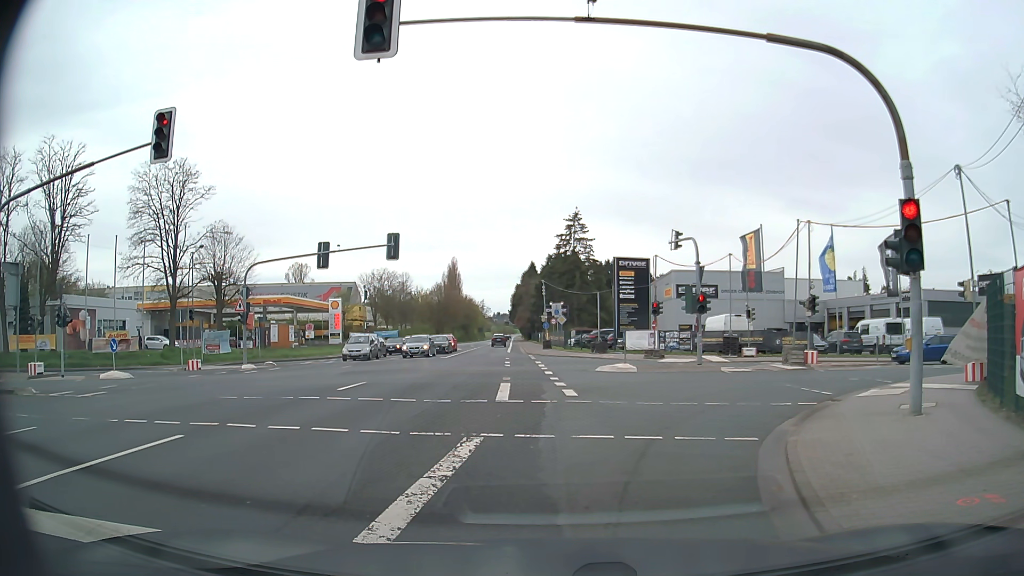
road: secondary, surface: asphalt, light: Day
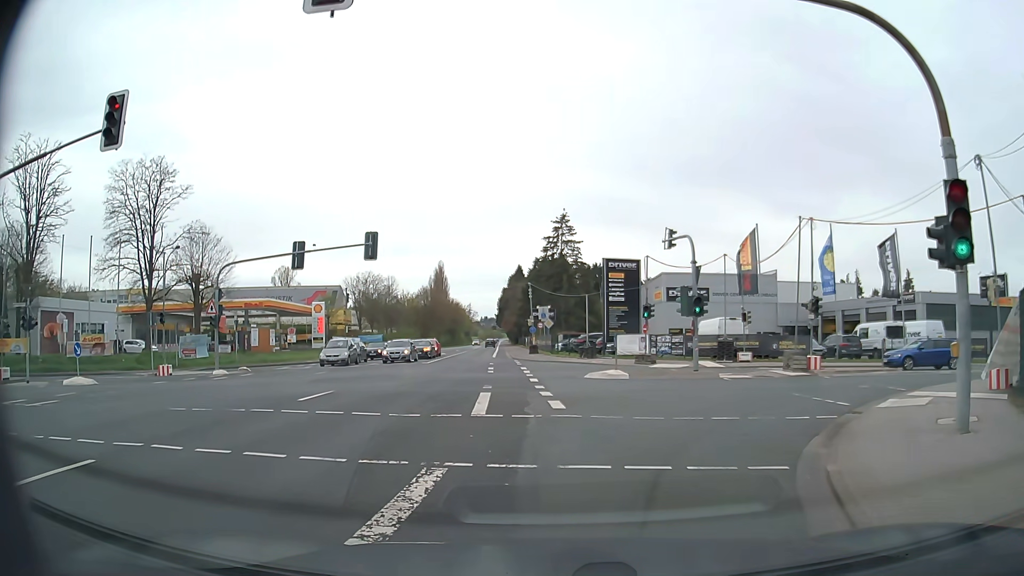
(+0.1, +2.0) m; +2°
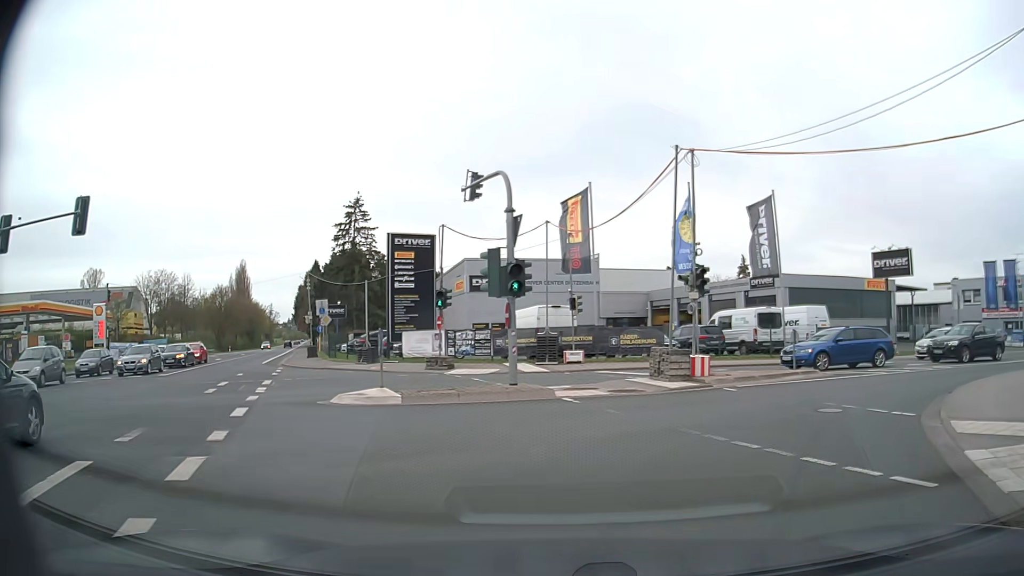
(+1.3, +10.2) m; +17°
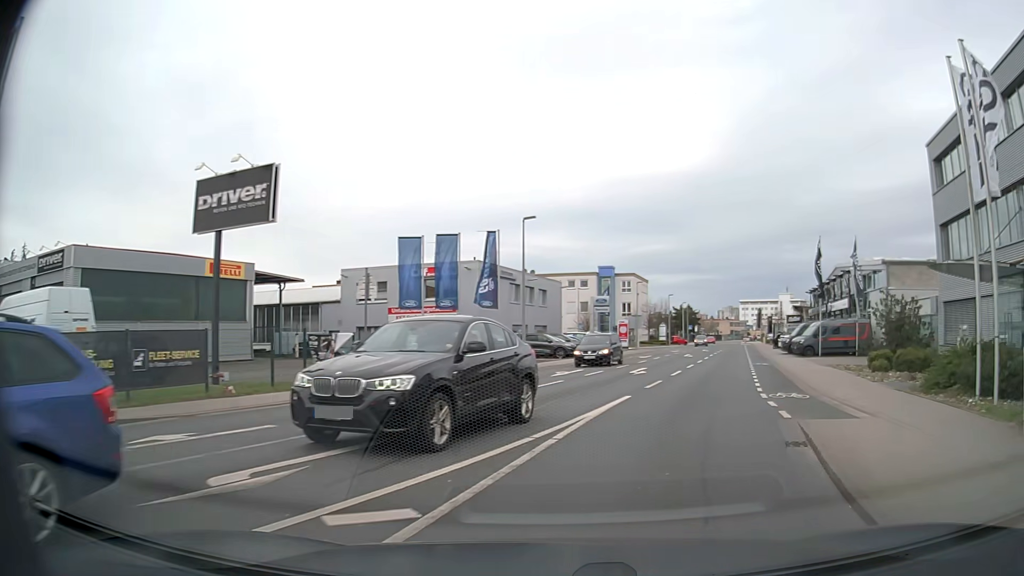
(+9.3, +18.3) m; +53°
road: tertiary
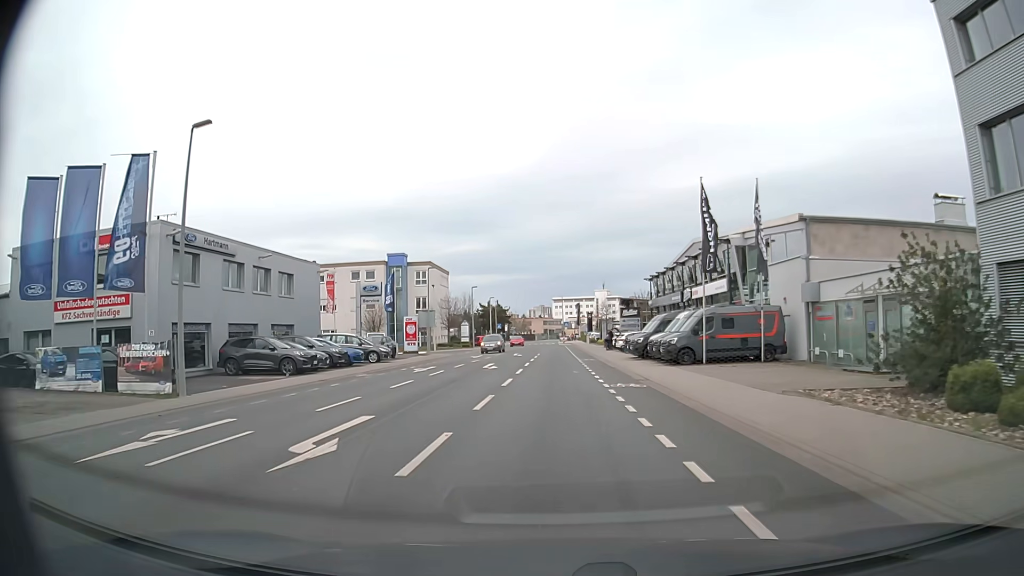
(+3.4, +17.2) m; +16°
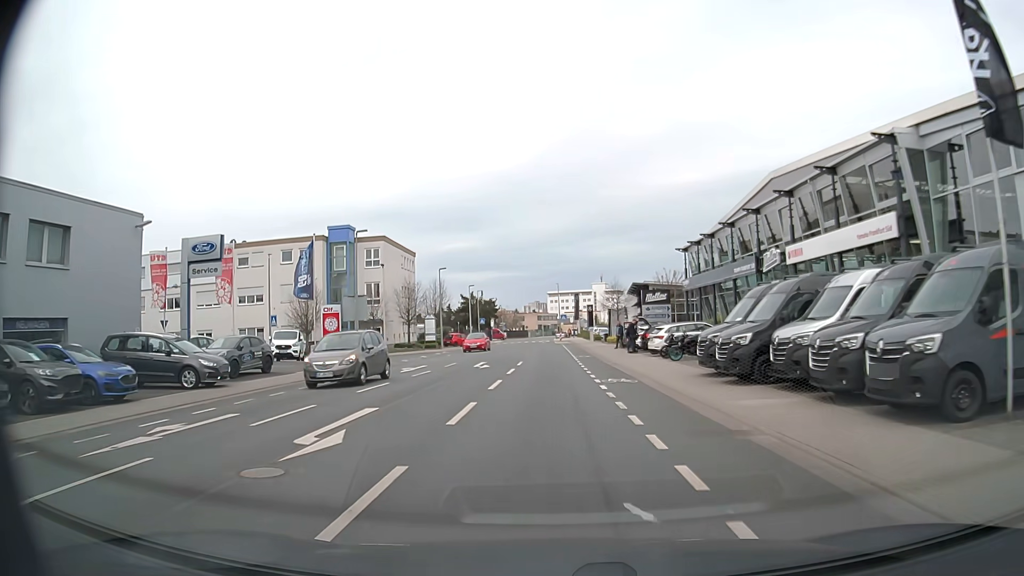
(+0.2, +21.0) m; +1°
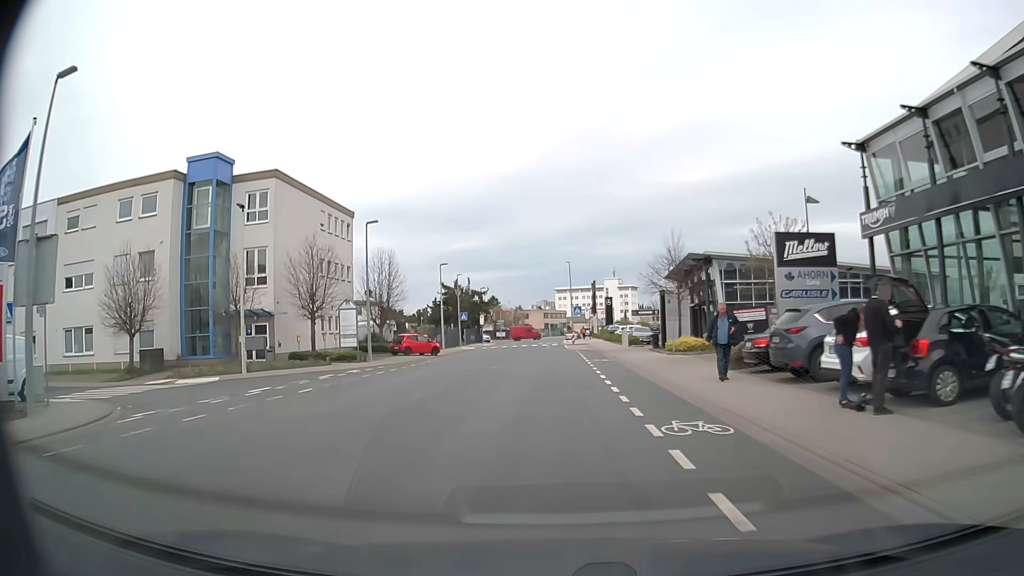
(-0.2, +27.9) m; 0°
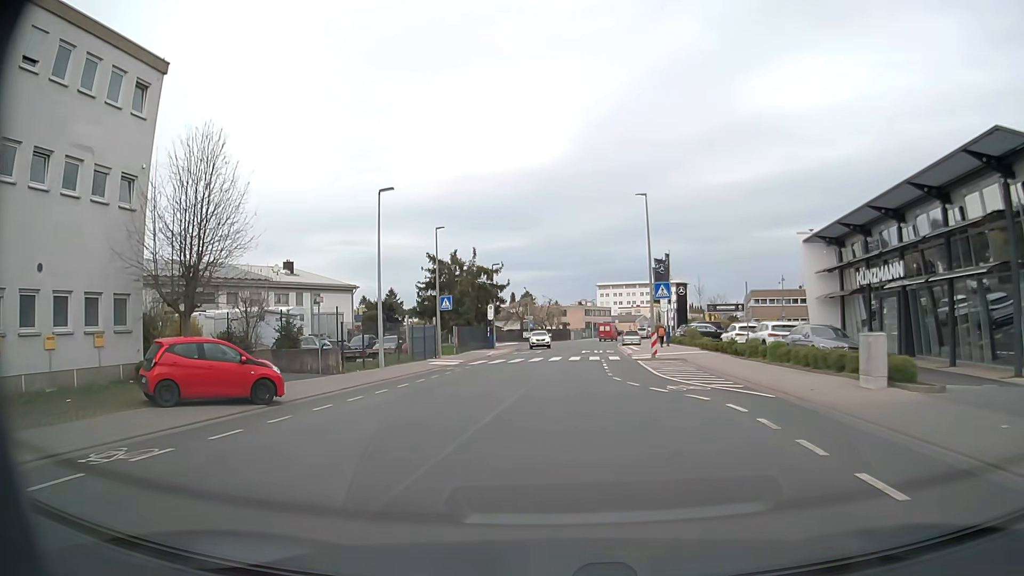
(-1.1, +32.3) m; -3°
(0, +10) (0, +20) (0, +30) (+1, +40) (+1, +50) (+2, +60) (+3, +70) (+4, +80) (-1, +89) (-10, +92) m
